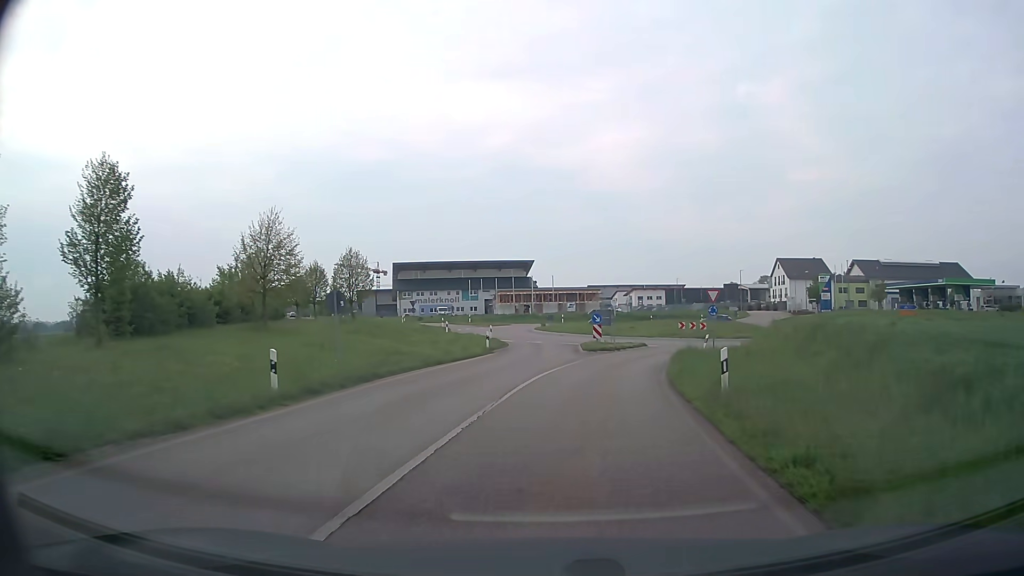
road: secondary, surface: asphalt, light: Day
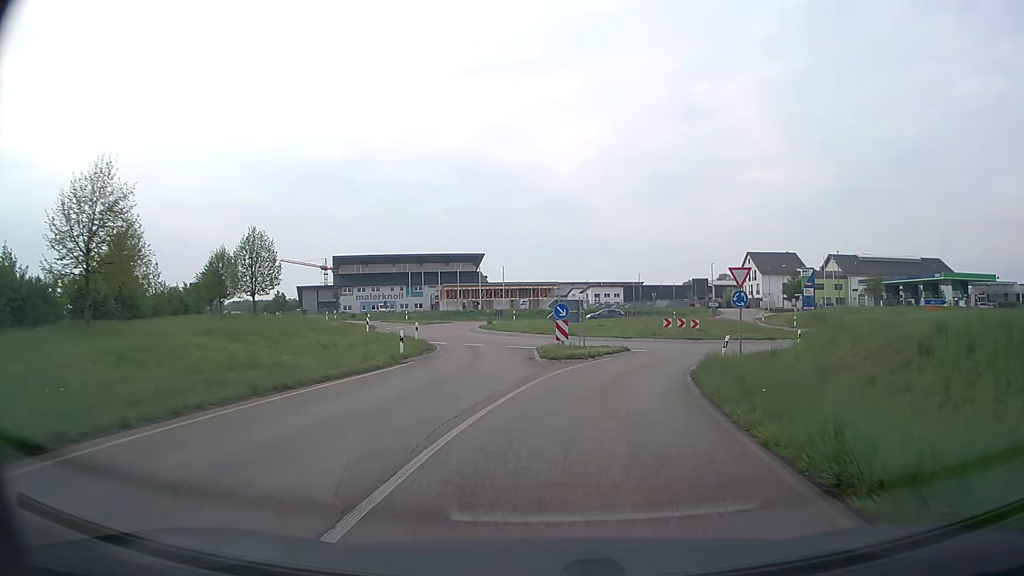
(+0.4, +11.8) m; +4°
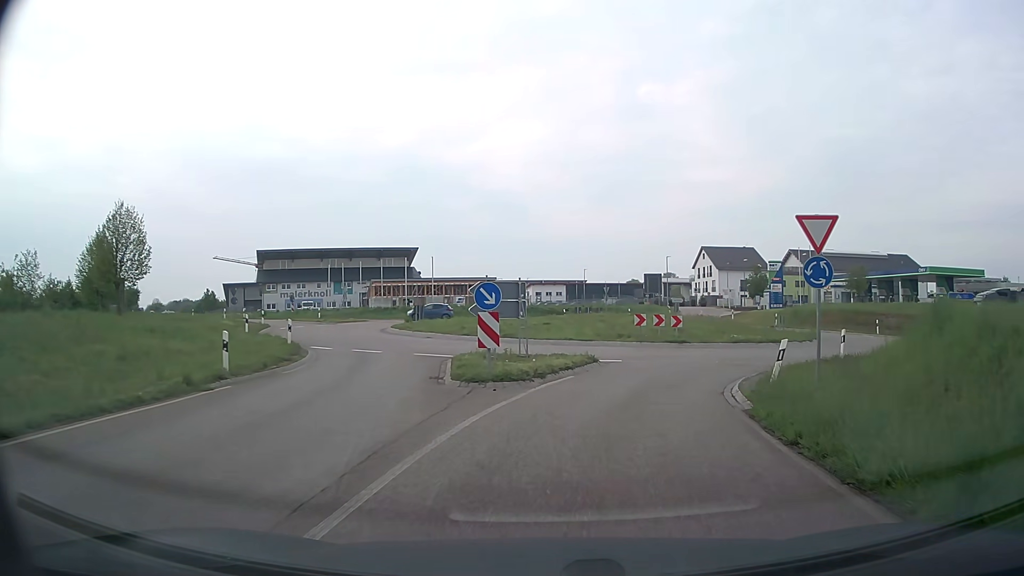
(+0.4, +10.7) m; +5°
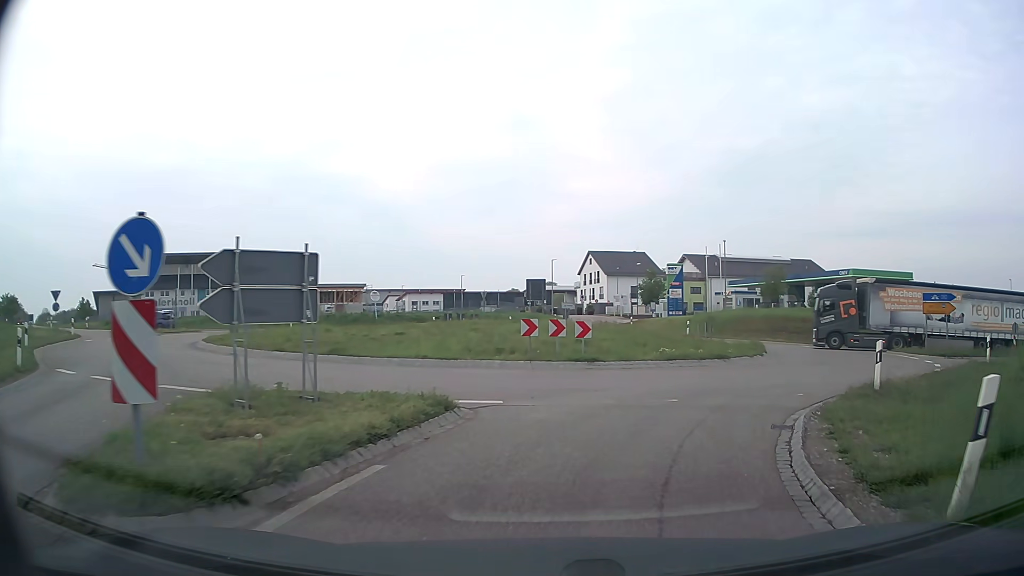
(+0.7, +9.4) m; +10°
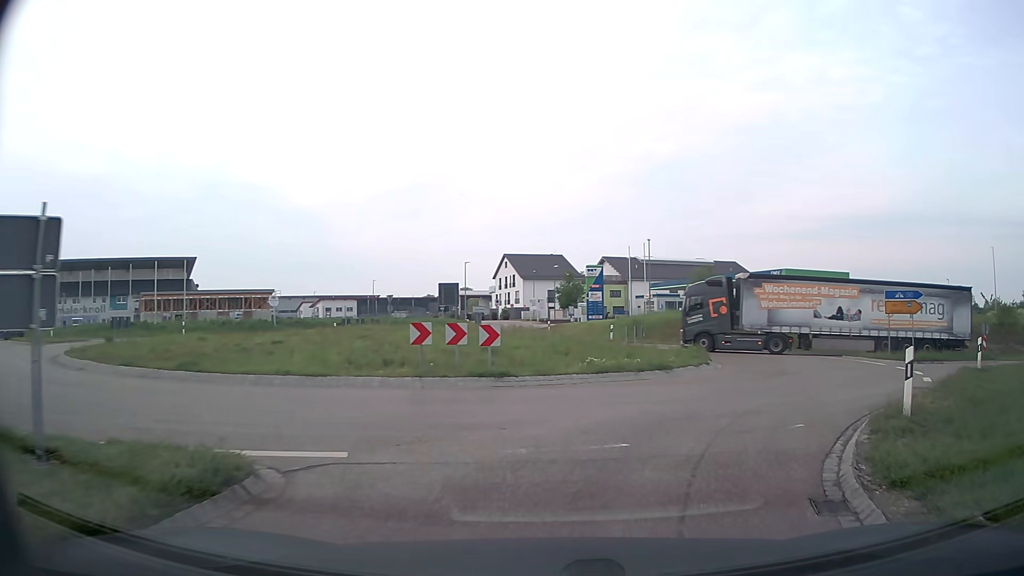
(+0.2, +4.3) m; +7°
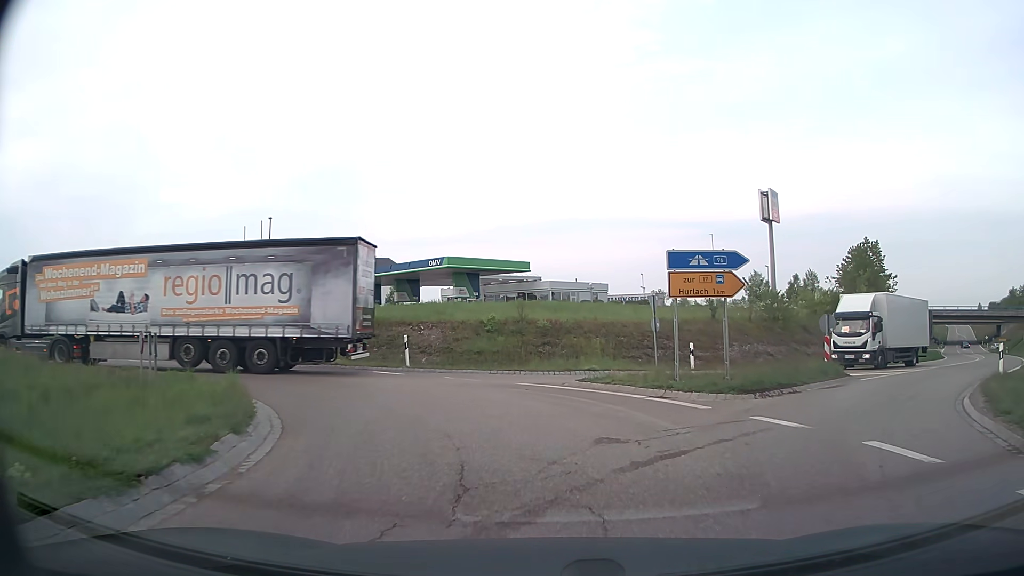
(+4.5, +15.3) m; +29°
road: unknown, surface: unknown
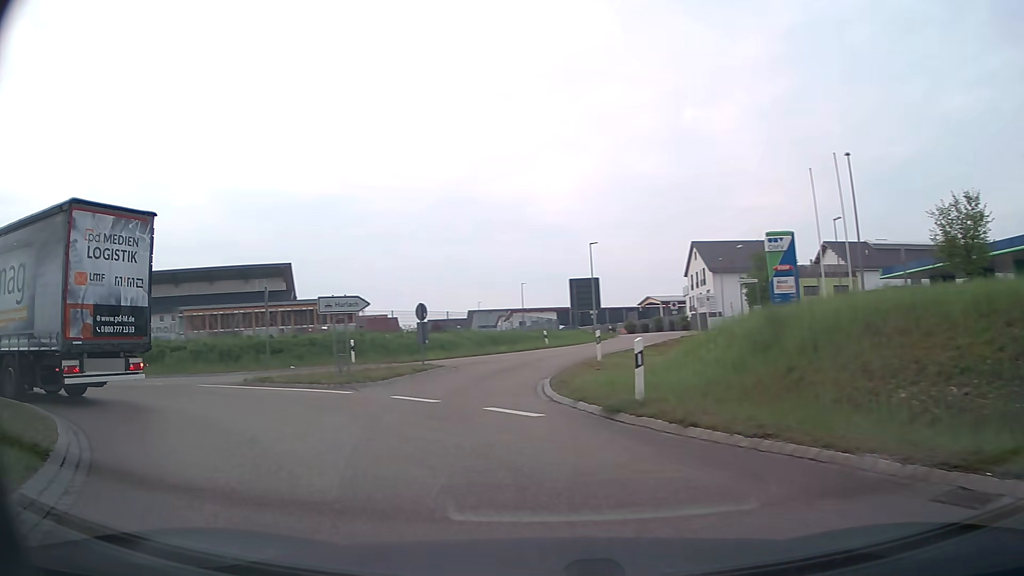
(-6.6, +18.0) m; -51°
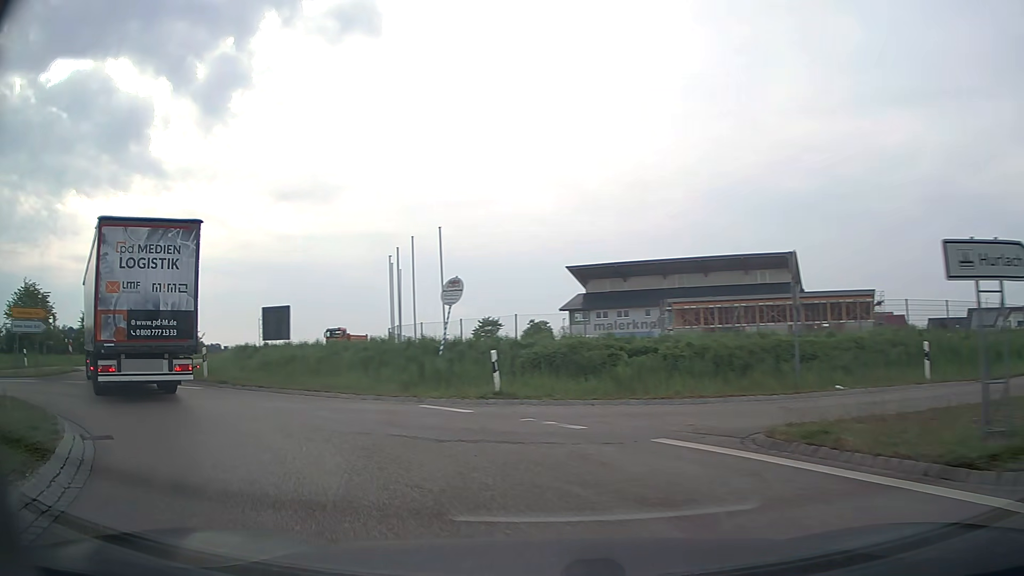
(-3.9, +10.3) m; -43°
(-3, +9) (-10, +17) (-17, +24) (-21, +33) (-23, +43) (-24, +53) (-23, +63) (-22, +73) (-21, +82) (-19, +92) m
